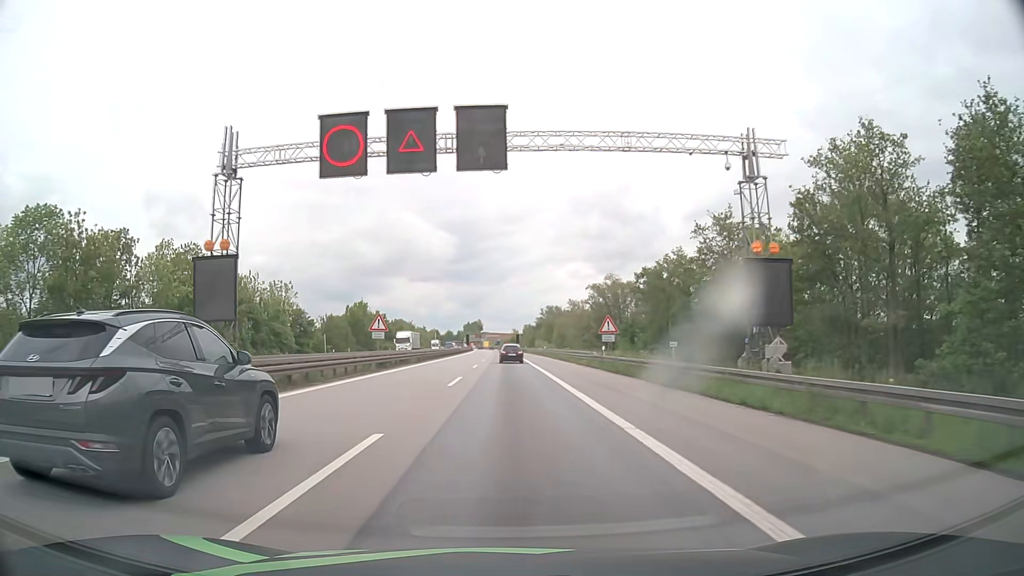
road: motorway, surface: asphalt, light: Day
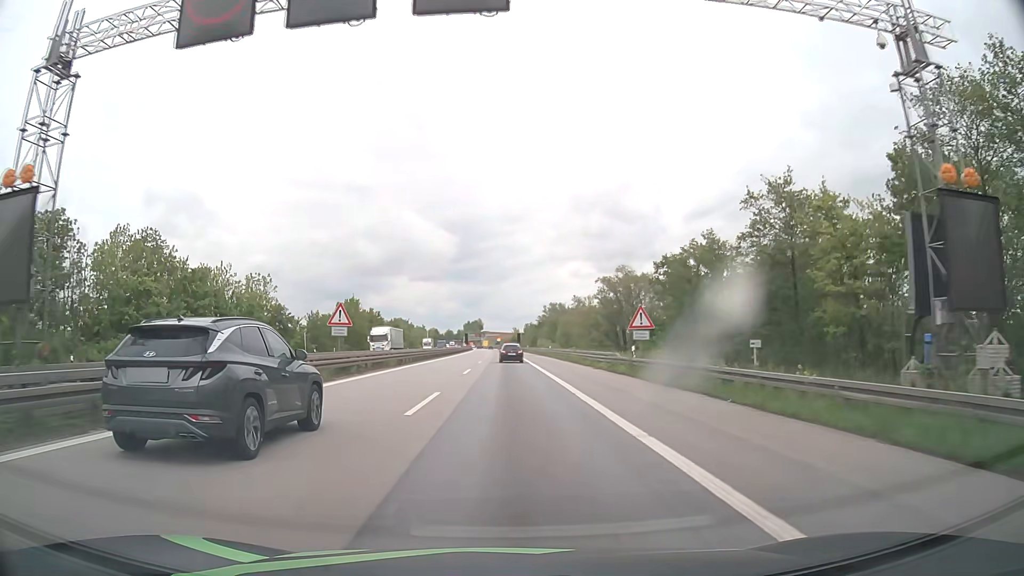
(0.0, +9.5) m; 0°
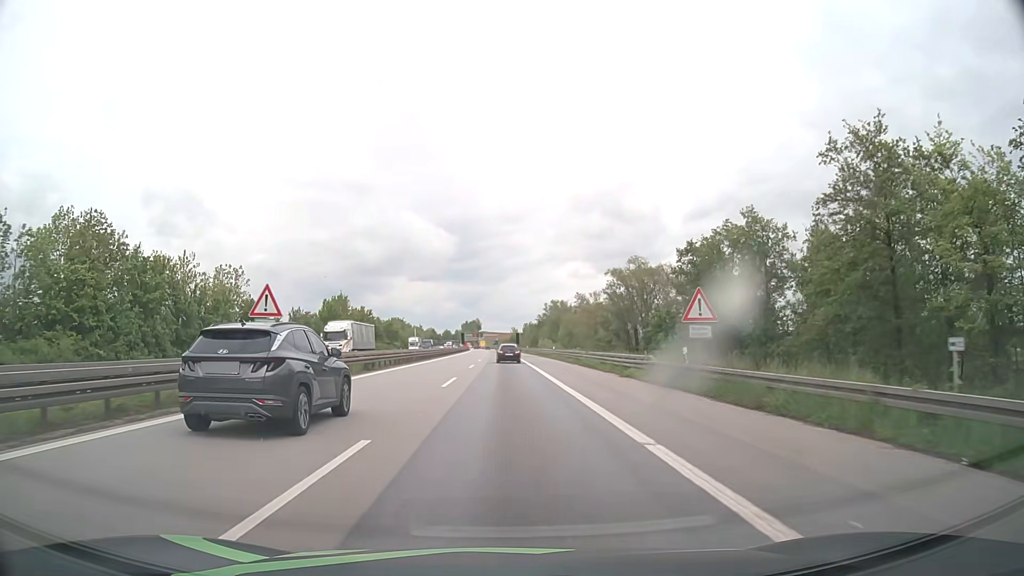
(0.0, +9.5) m; 0°
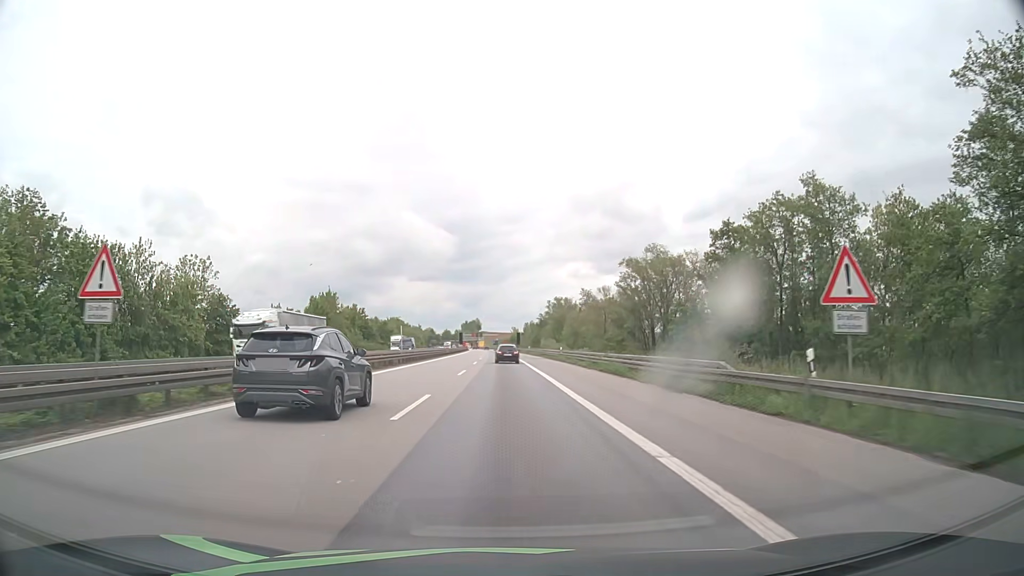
(0.0, +9.5) m; 0°
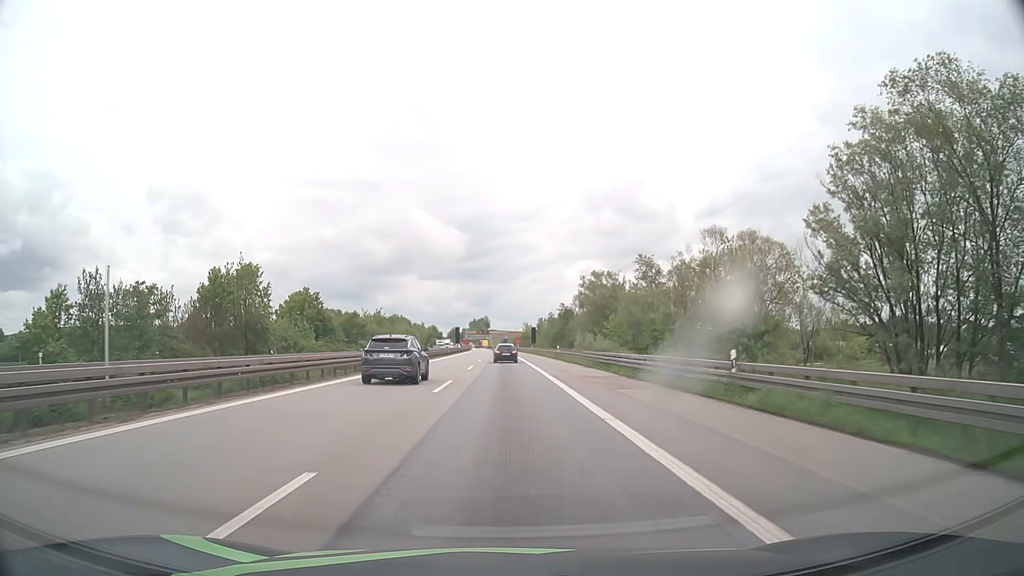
(-0.3, +47.4) m; -1°
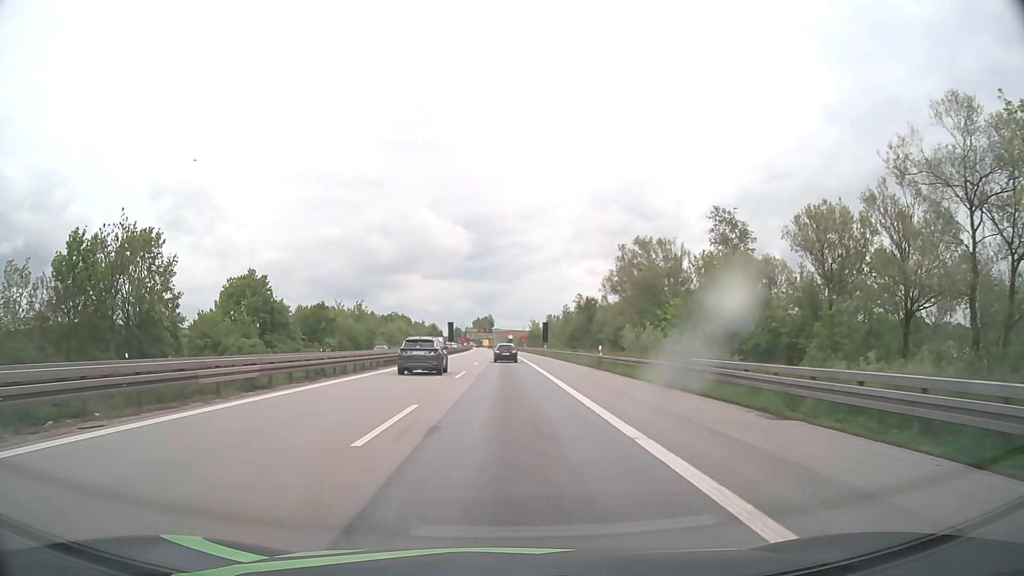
(-0.1, +28.4) m; 0°
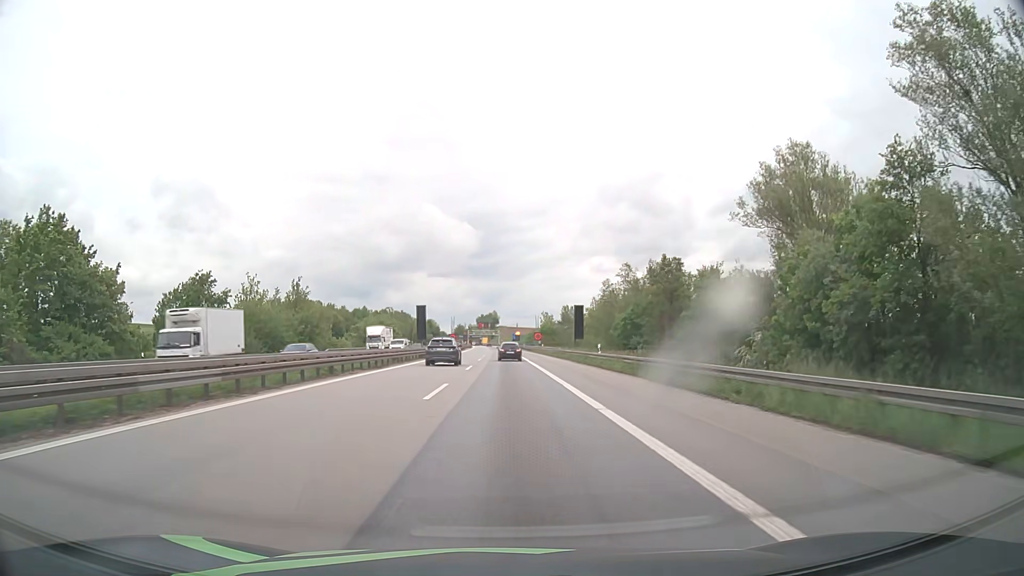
(-0.2, +47.1) m; 0°
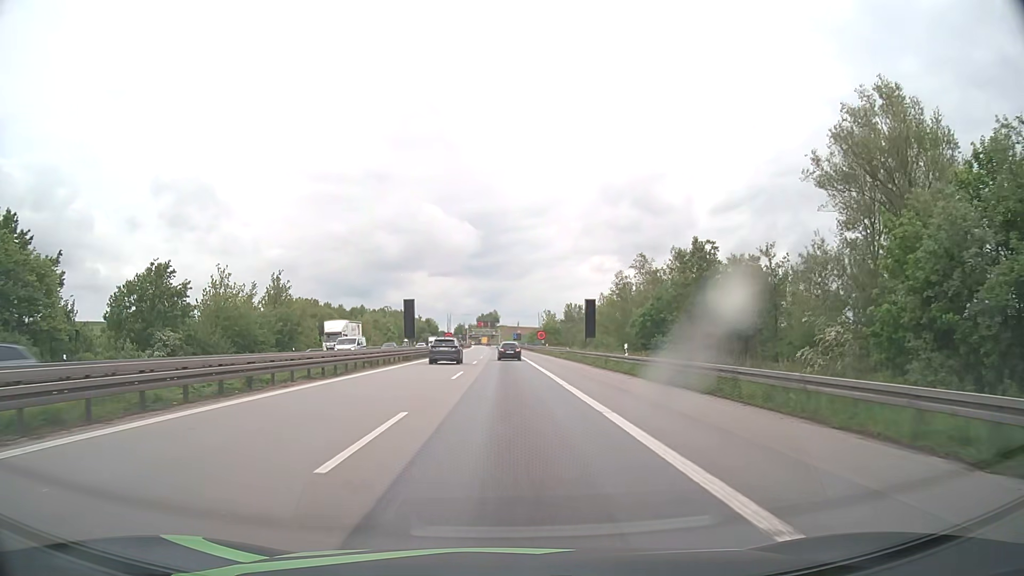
(0.0, +9.1) m; 0°
(0, +10) (0, +20) (0, +30) (0, +40) (0, +50) (0, +60) (0, +70) (-1, +80) (-1, +90) (-1, +100) m
